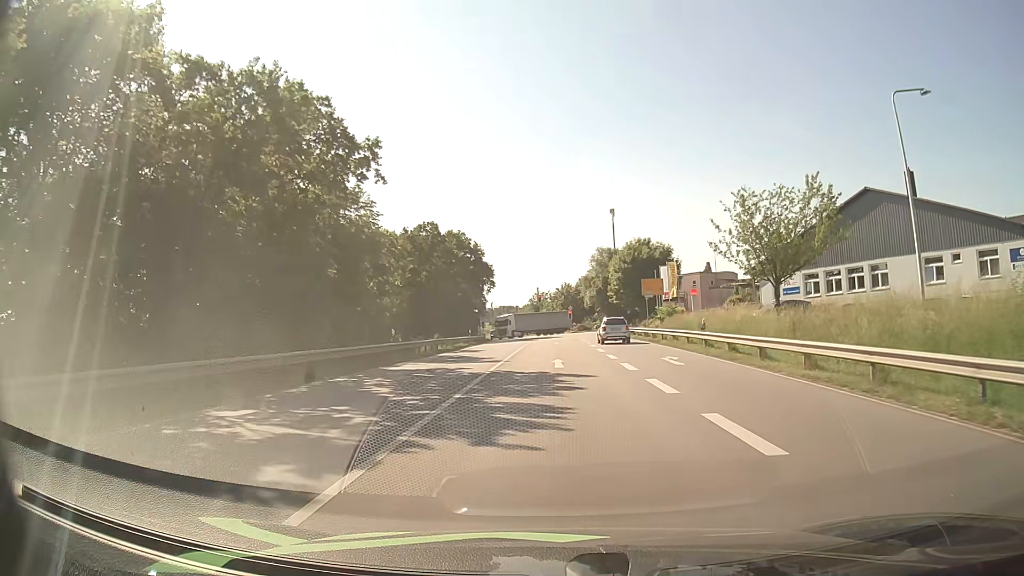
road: primary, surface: asphalt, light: Day
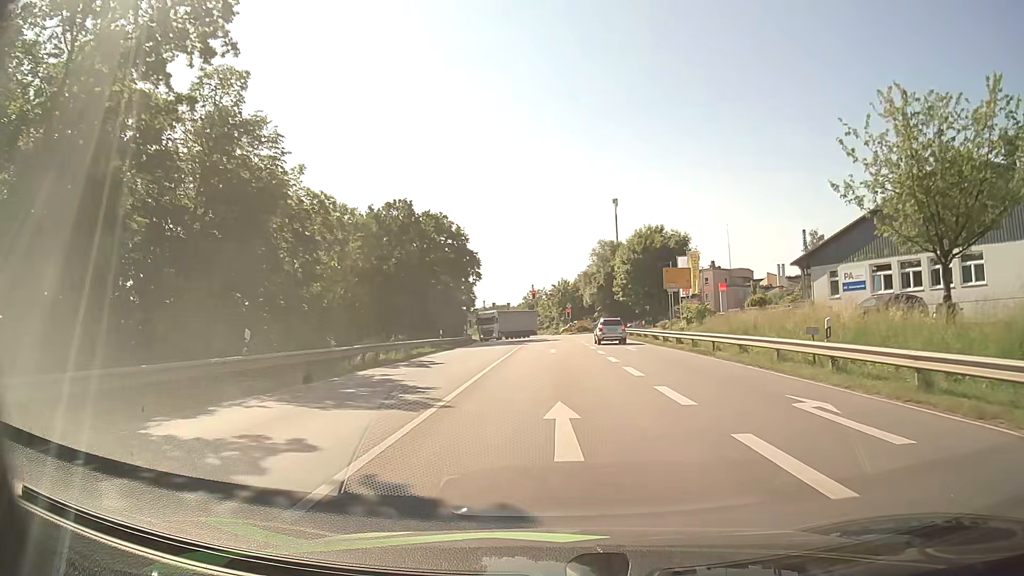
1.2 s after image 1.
(0.0, +13.6) m; 0°
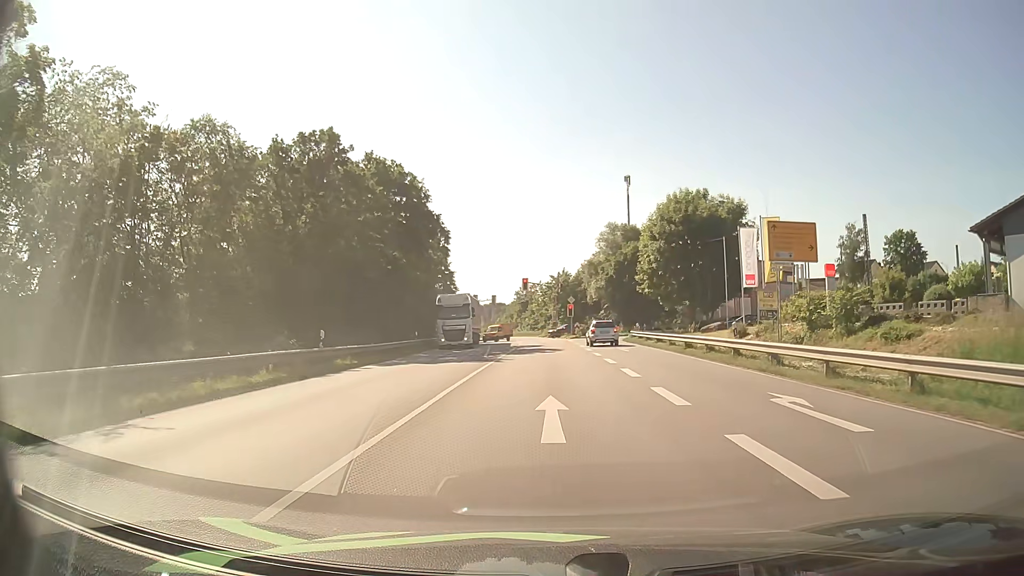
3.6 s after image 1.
(+0.1, +23.7) m; 0°
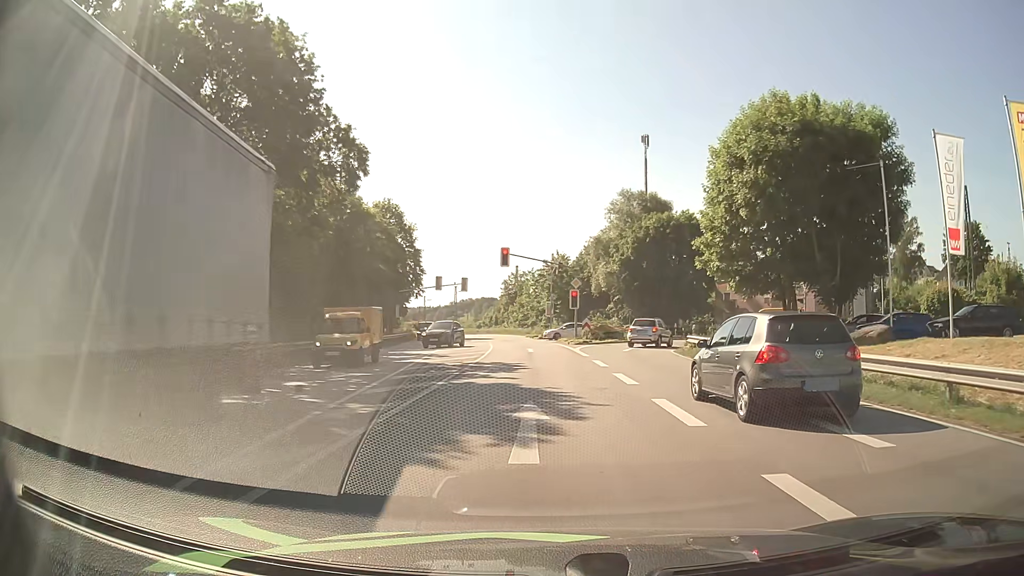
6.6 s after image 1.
(+0.1, +25.9) m; 0°
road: tertiary
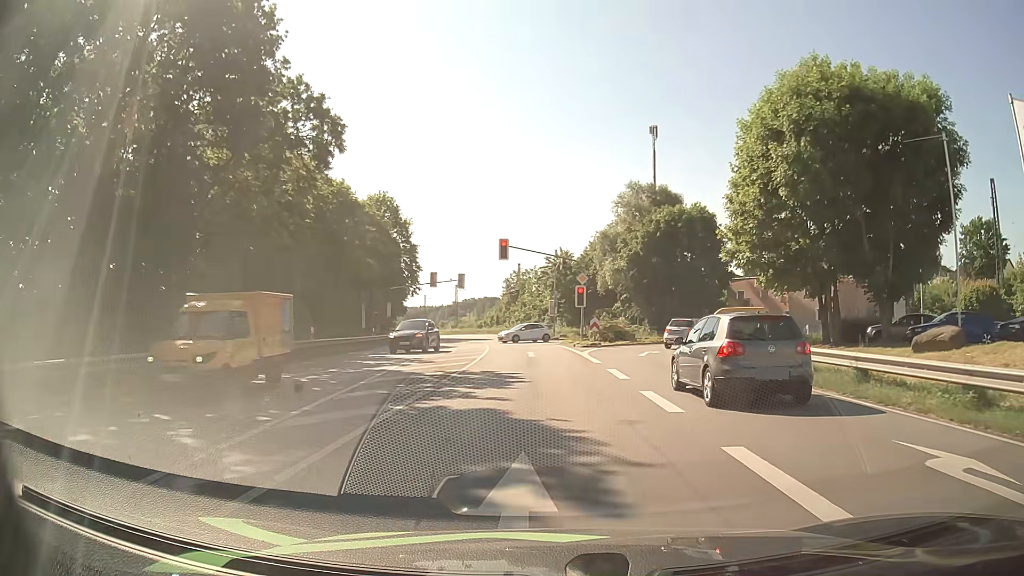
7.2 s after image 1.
(0.0, +4.6) m; 0°
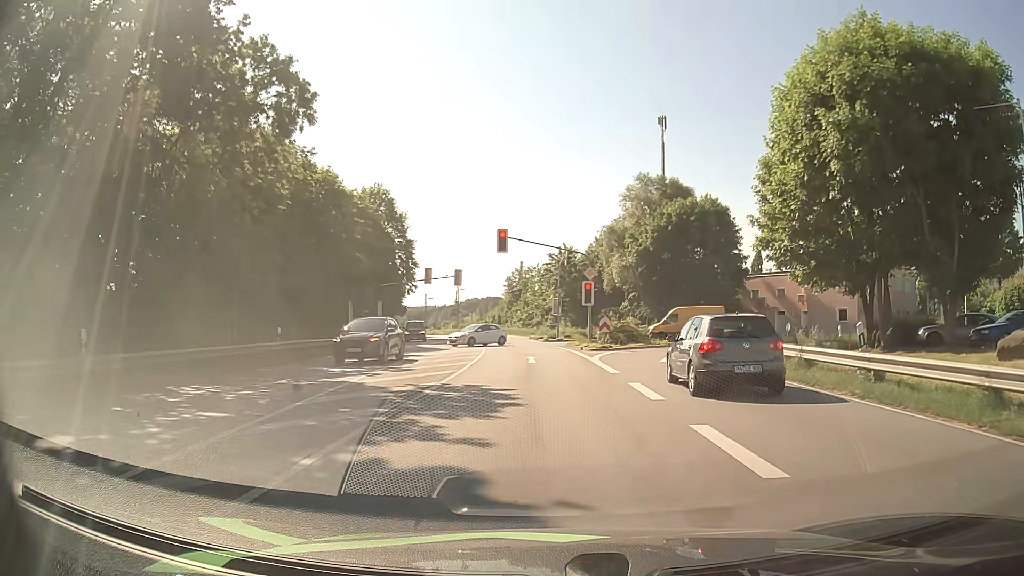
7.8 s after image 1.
(0.0, +4.4) m; 0°
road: primary
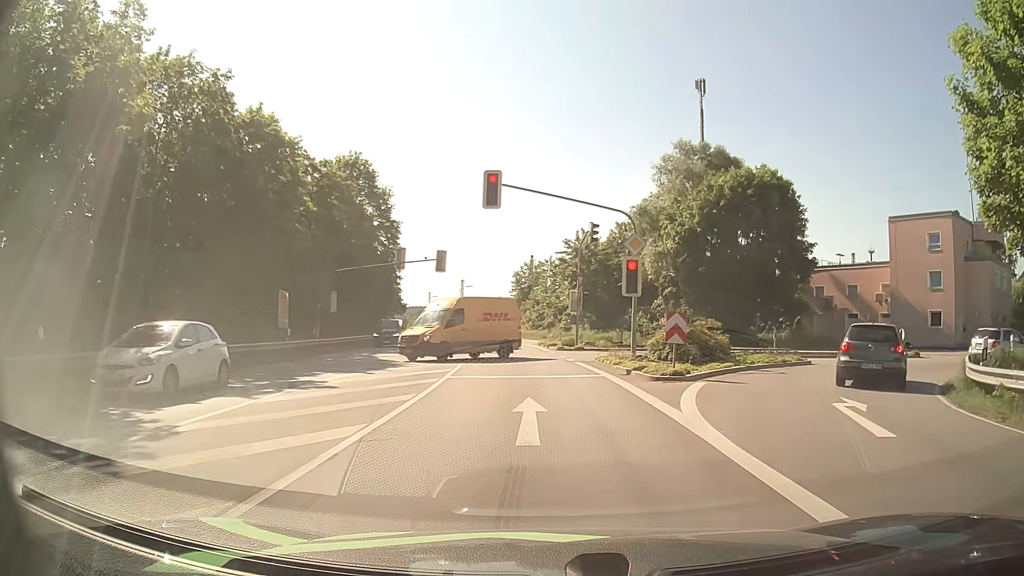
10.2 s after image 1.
(-0.1, +14.8) m; -1°
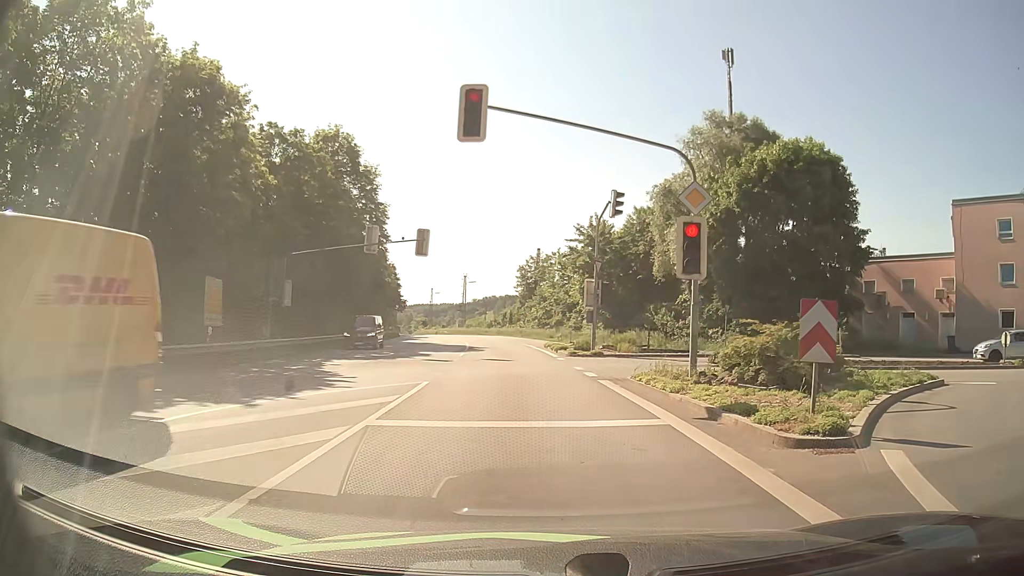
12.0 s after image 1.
(0.0, +8.4) m; 0°
(0, +10) (0, +20) (-1, +30) (-2, +40) (-4, +50) (-5, +60) (-6, +70) (-8, +79) (-10, +89) (-12, +99) m
